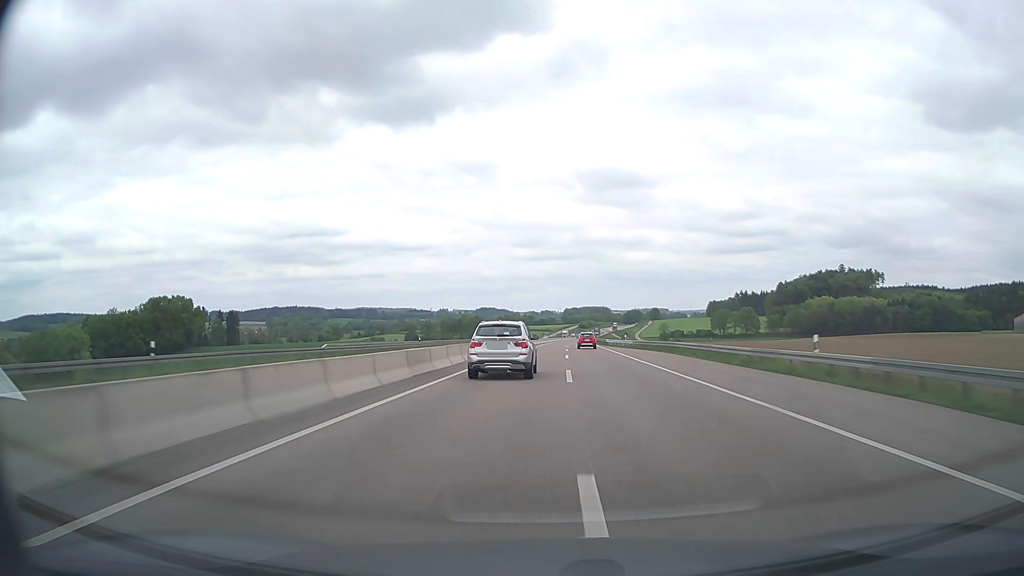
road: trunk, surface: asphalt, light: Day
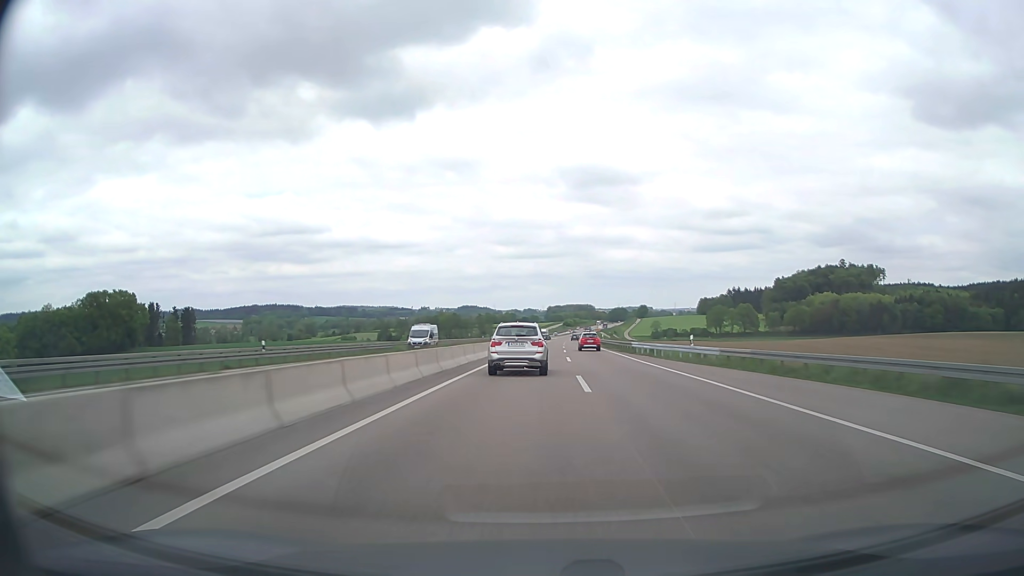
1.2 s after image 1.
(+0.5, +38.8) m; +1°
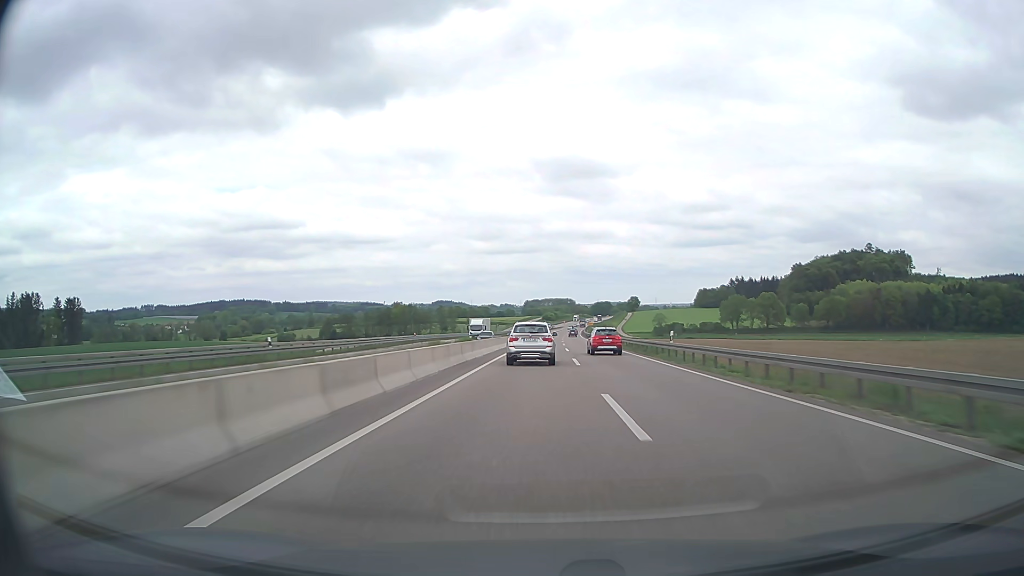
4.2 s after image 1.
(+1.9, +96.7) m; +2°
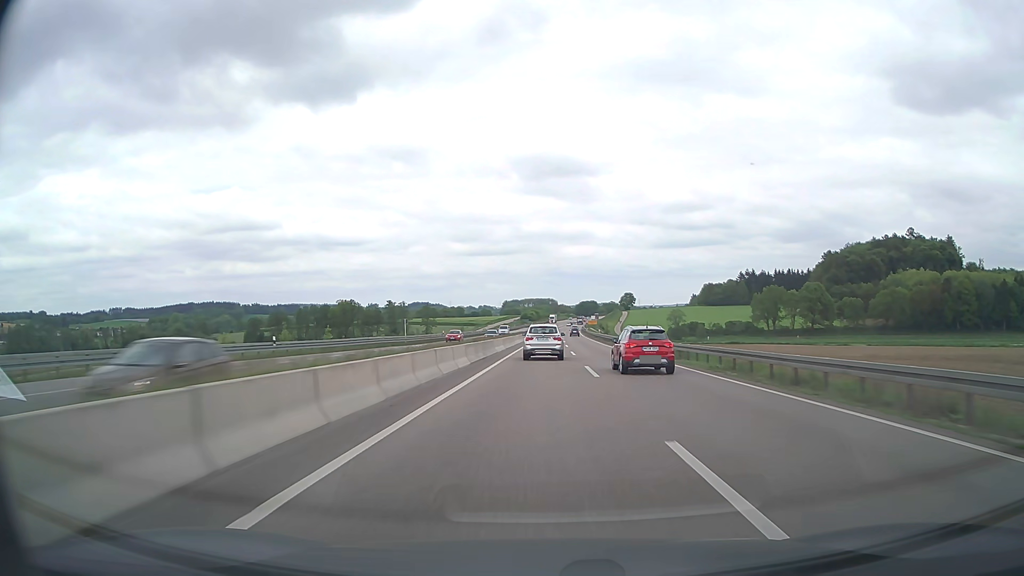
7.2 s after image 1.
(+1.2, +95.7) m; +2°
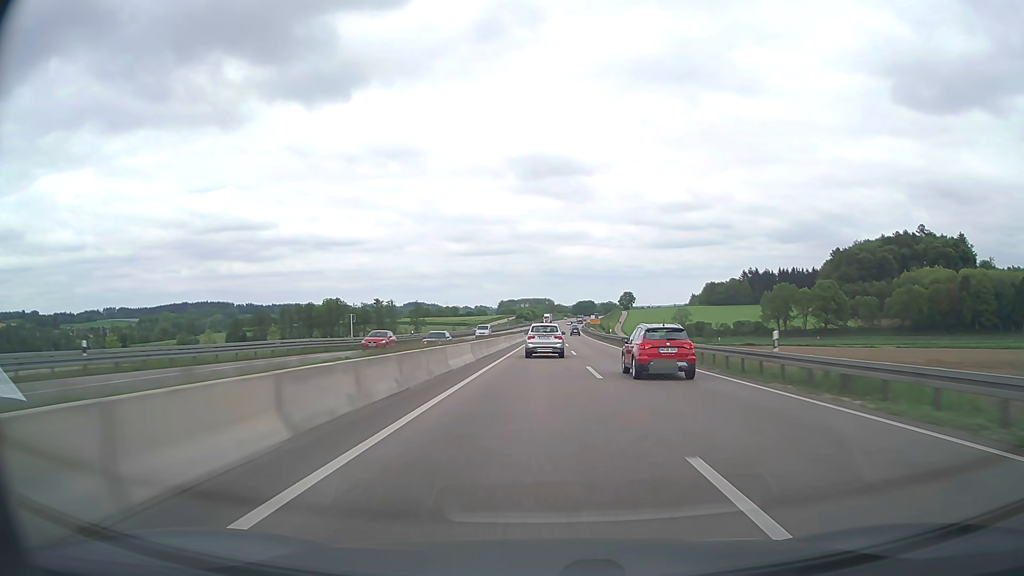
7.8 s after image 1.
(+0.1, +19.0) m; 0°
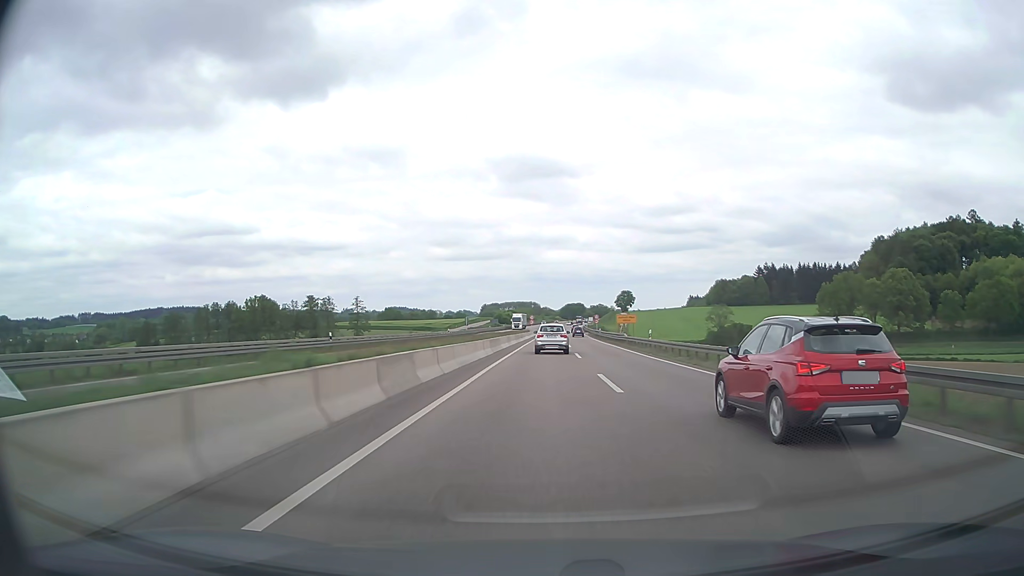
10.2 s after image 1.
(+0.7, +76.1) m; +1°
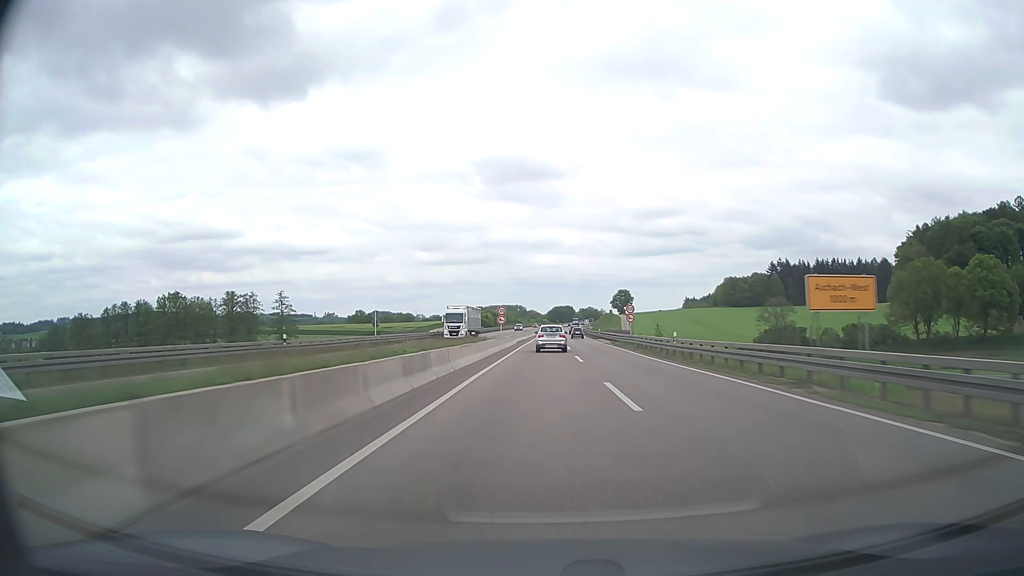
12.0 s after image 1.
(+0.3, +57.0) m; +1°
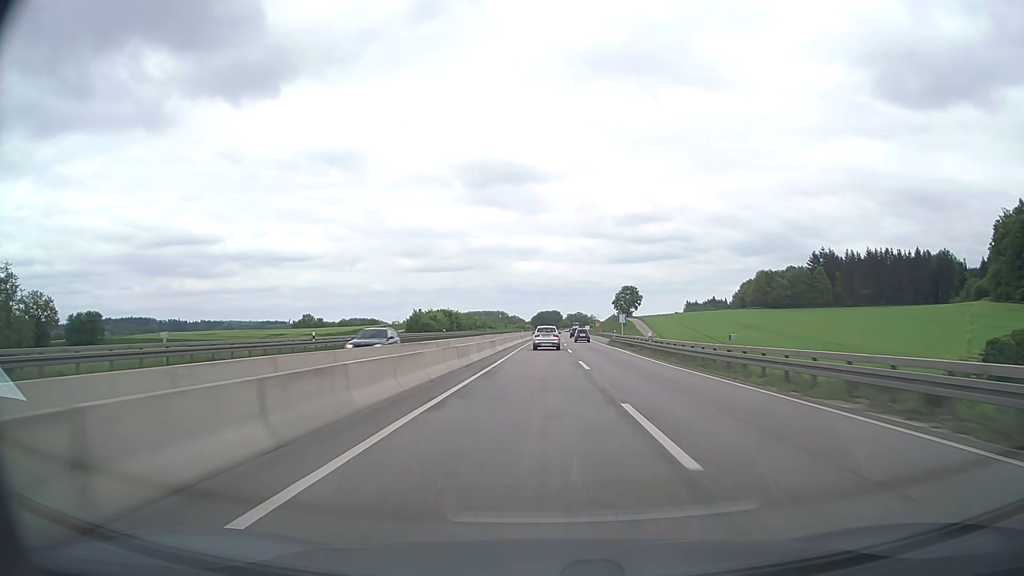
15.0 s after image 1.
(+1.2, +94.9) m; +1°
(0, +10) (0, +20) (0, +30) (0, +40) (0, +50) (+1, +60) (+1, +70) (+1, +80) (+1, +90) (+1, +100) m
